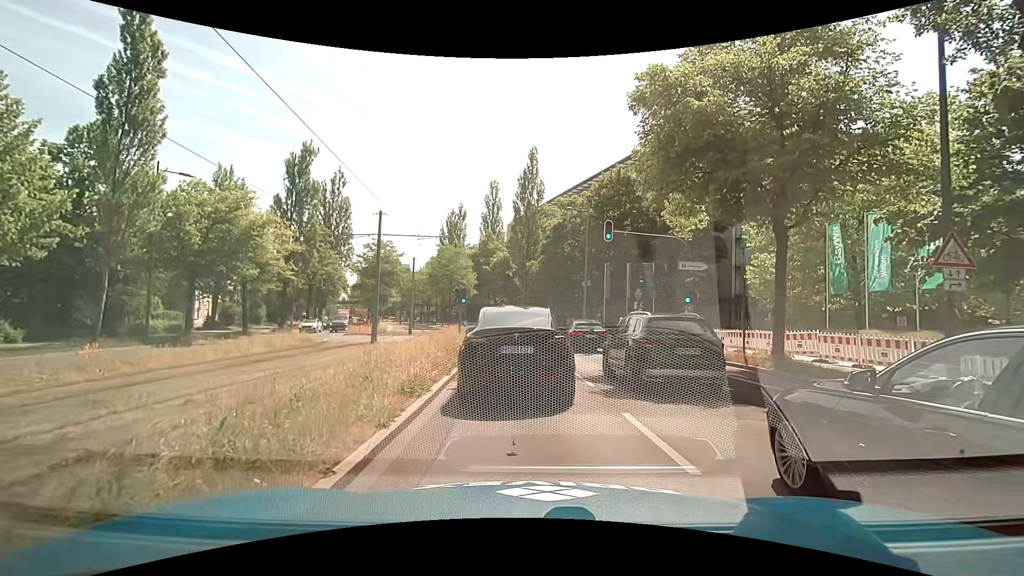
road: secondary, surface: asphalt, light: Day
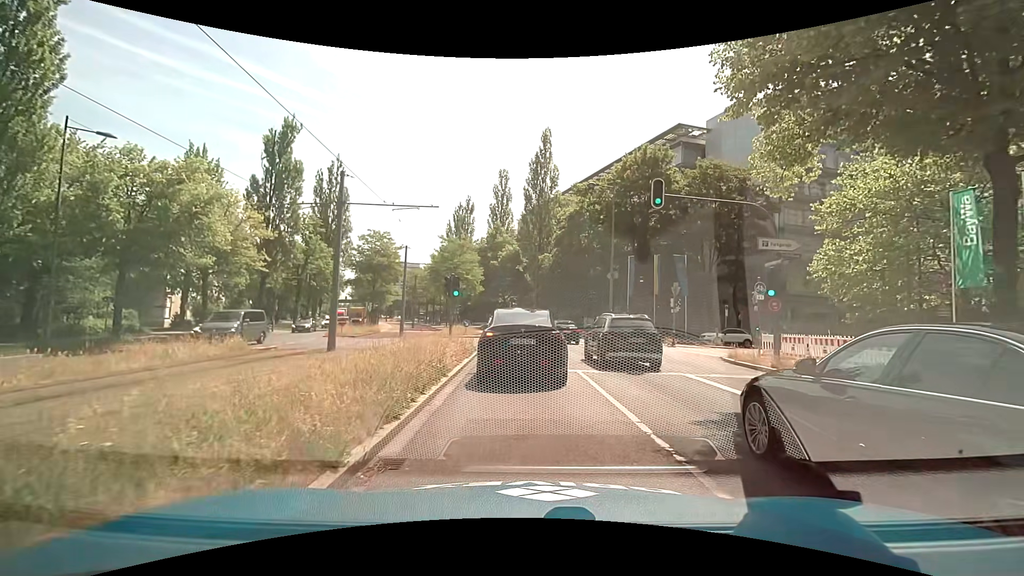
(-0.1, +7.4) m; -4°
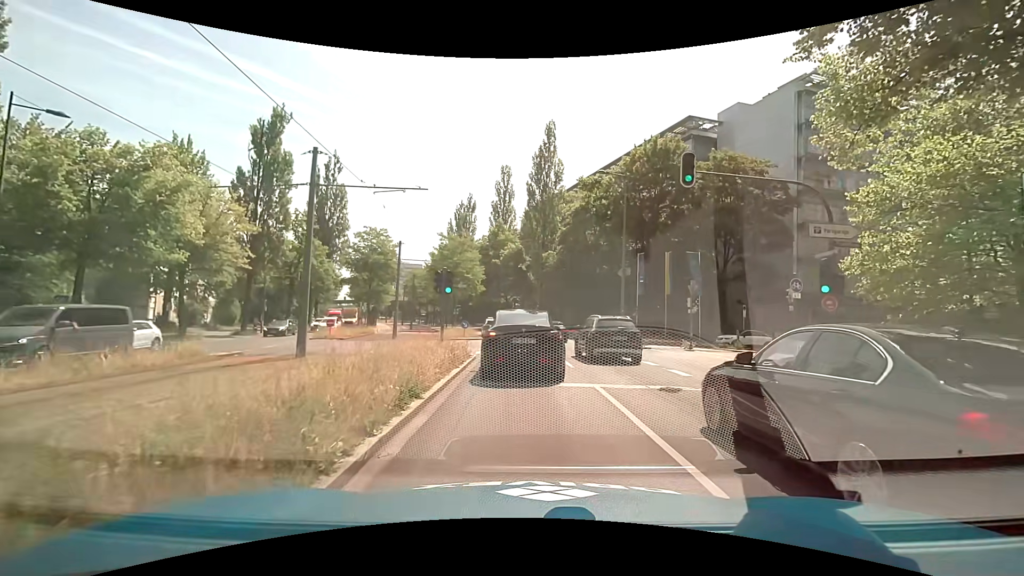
(+0.1, +2.9) m; +2°
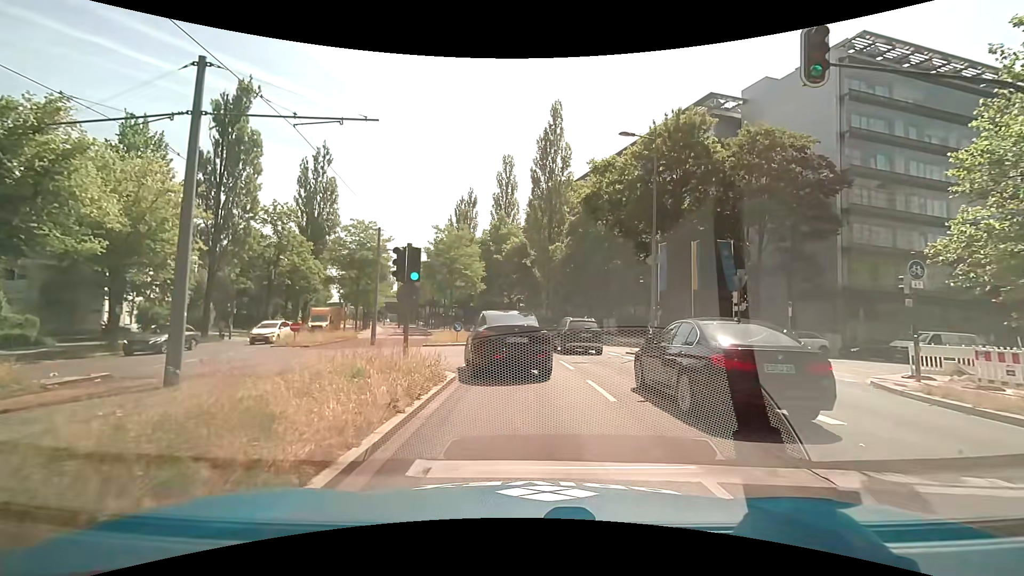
(+0.1, +6.2) m; -1°
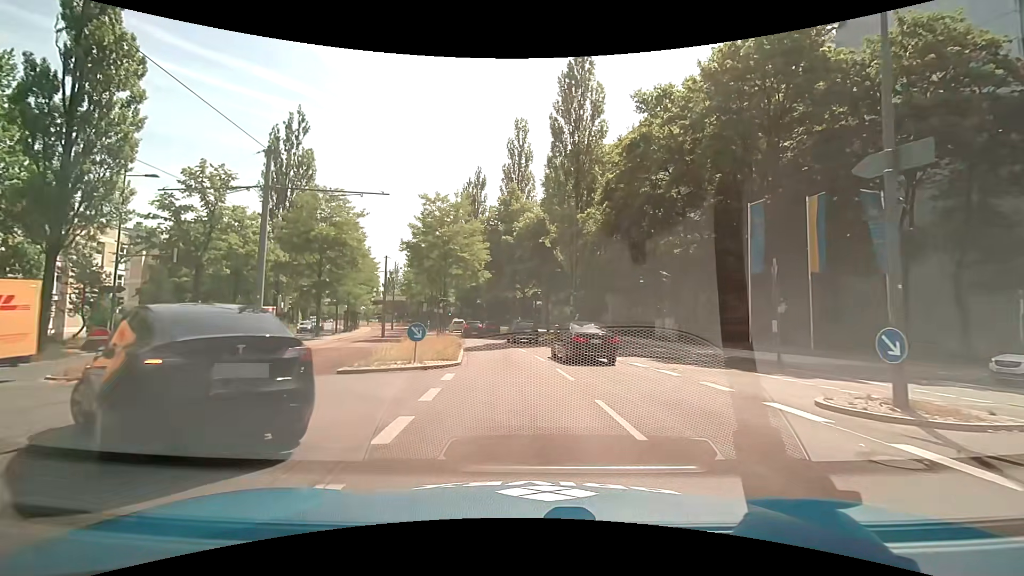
(+0.1, +14.9) m; -1°
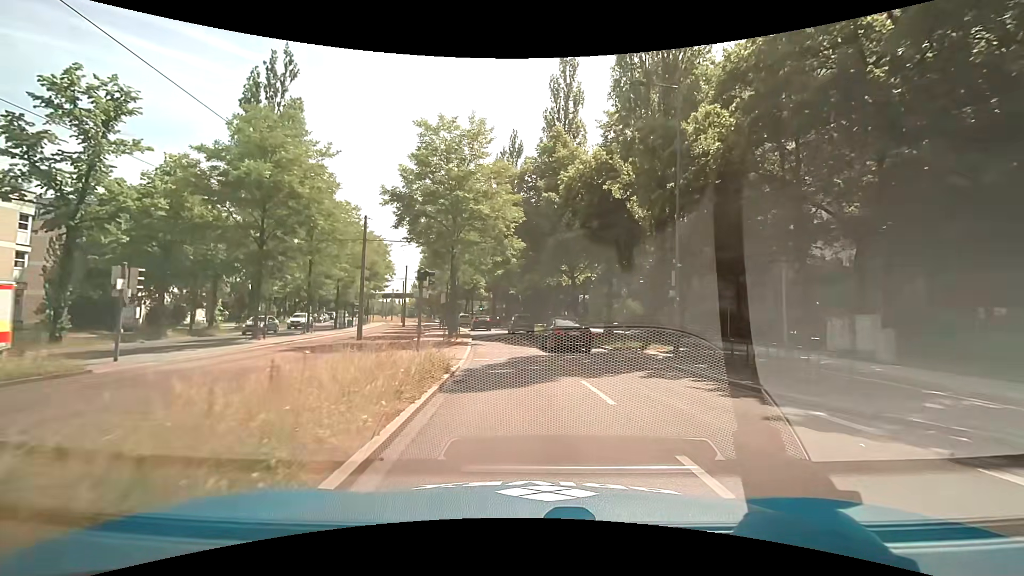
(-0.7, +16.1) m; -5°
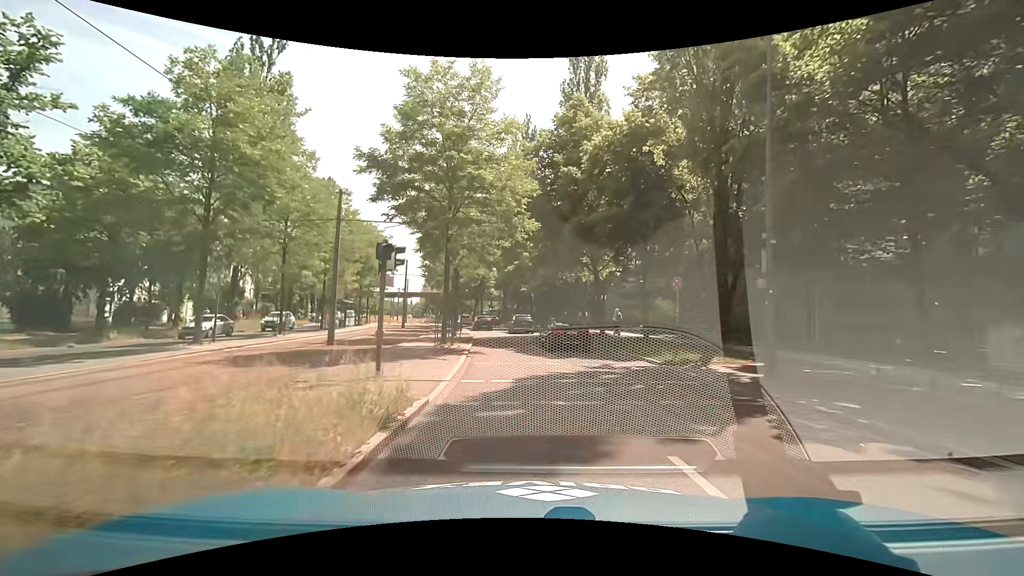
(-0.1, +6.1) m; -1°
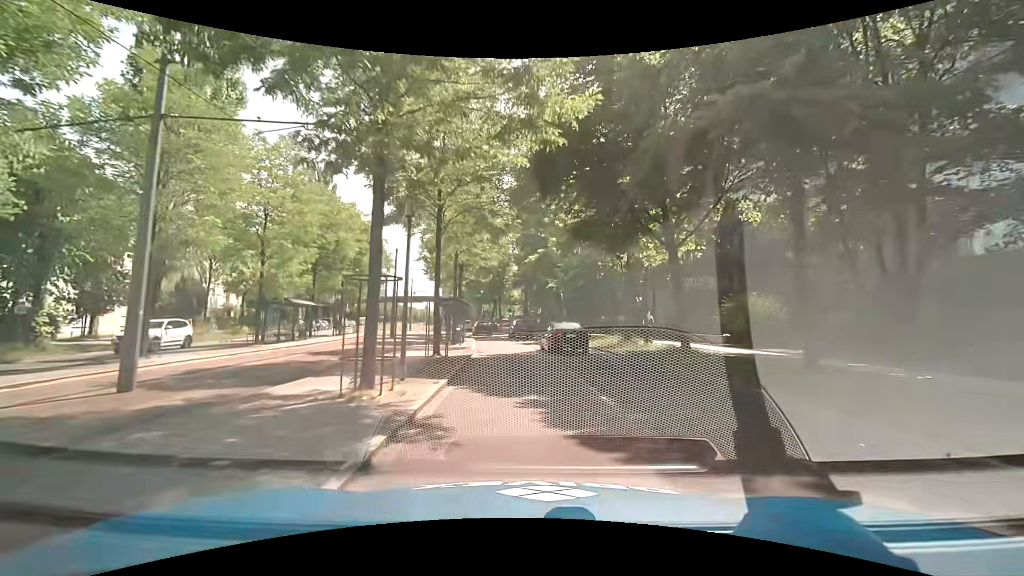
(-0.3, +13.0) m; -2°
